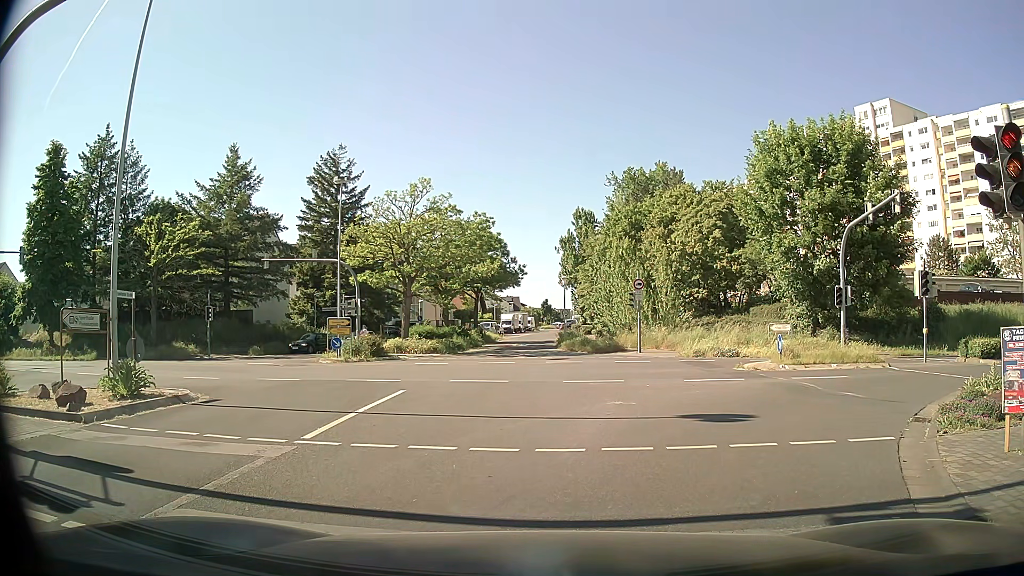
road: tertiary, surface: asphalt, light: Day
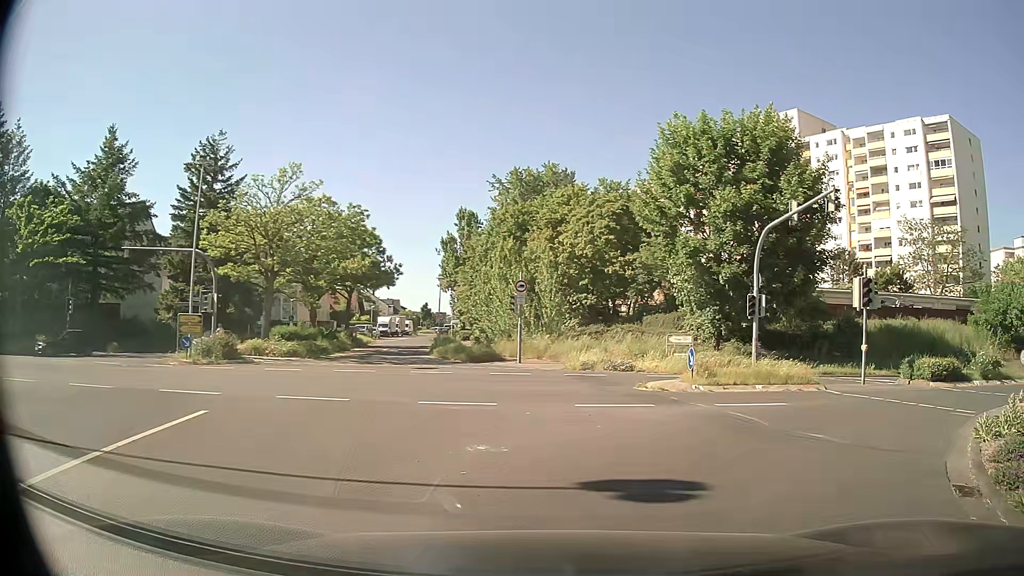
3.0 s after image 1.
(+0.3, +4.4) m; +11°
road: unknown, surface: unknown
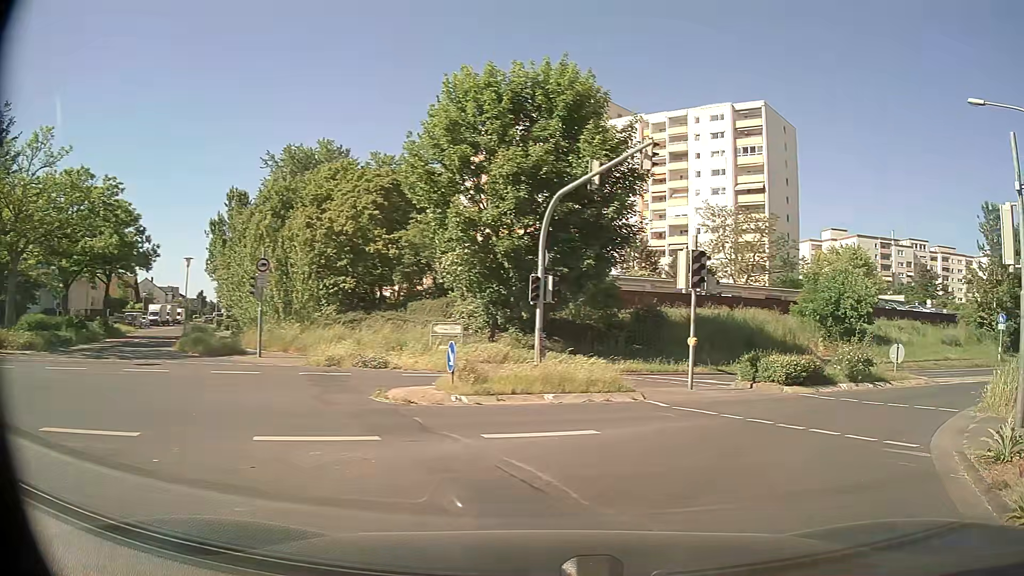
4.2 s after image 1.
(+0.8, +5.5) m; +18°
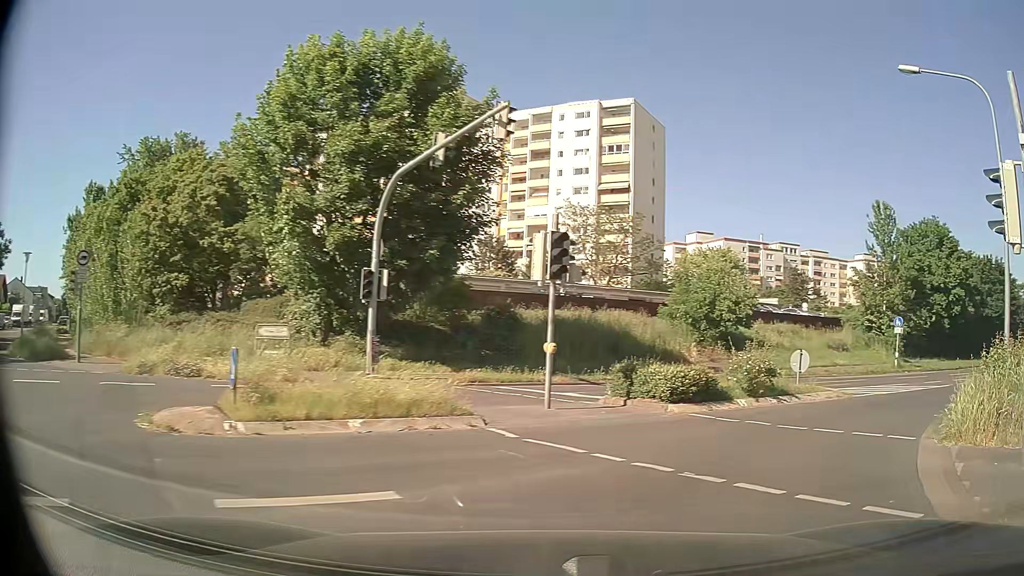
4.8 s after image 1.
(+0.4, +3.5) m; +11°
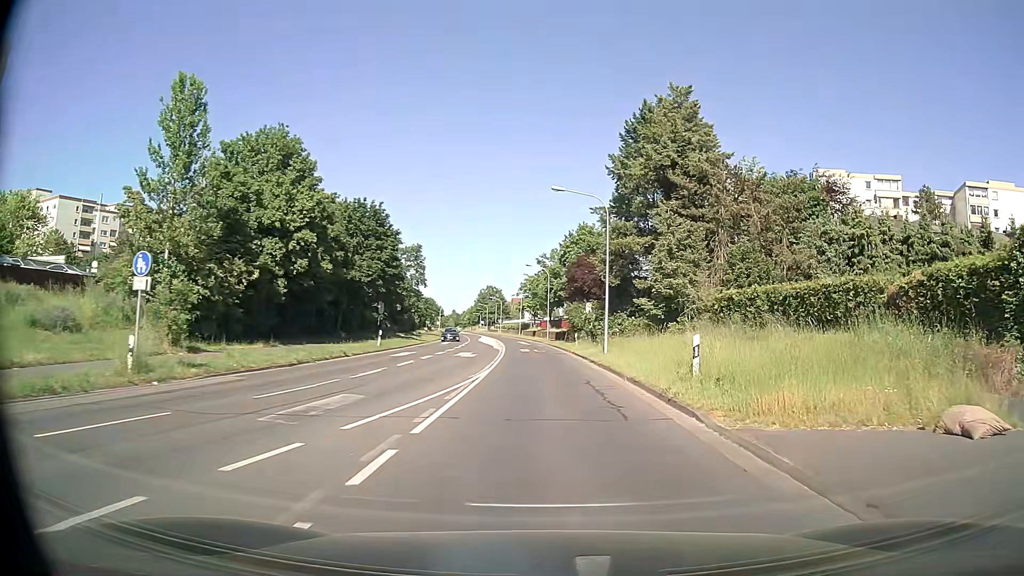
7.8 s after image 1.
(+13.5, +19.2) m; +57°
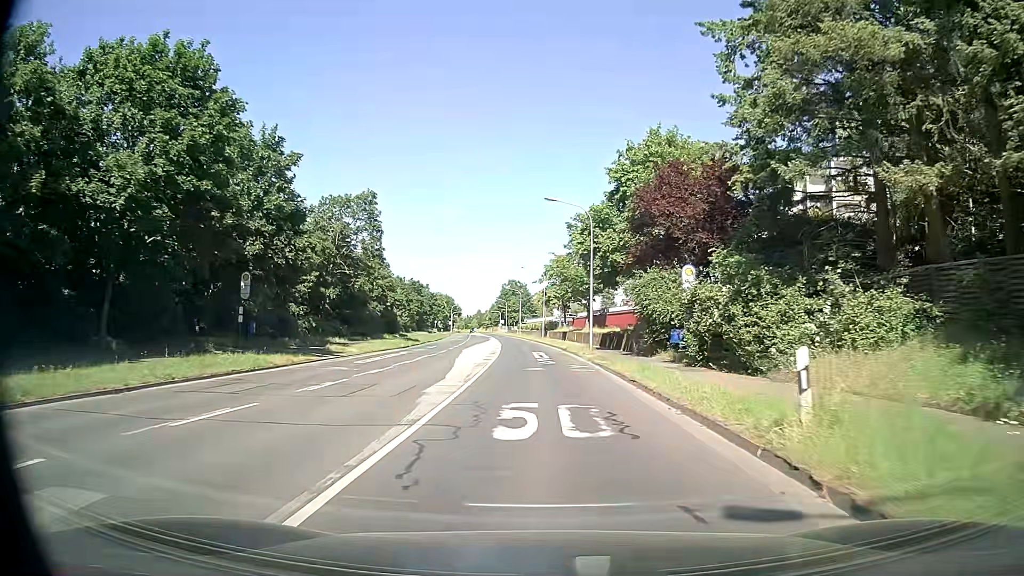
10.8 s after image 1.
(-0.4, +34.7) m; -3°
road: secondary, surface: asphalt
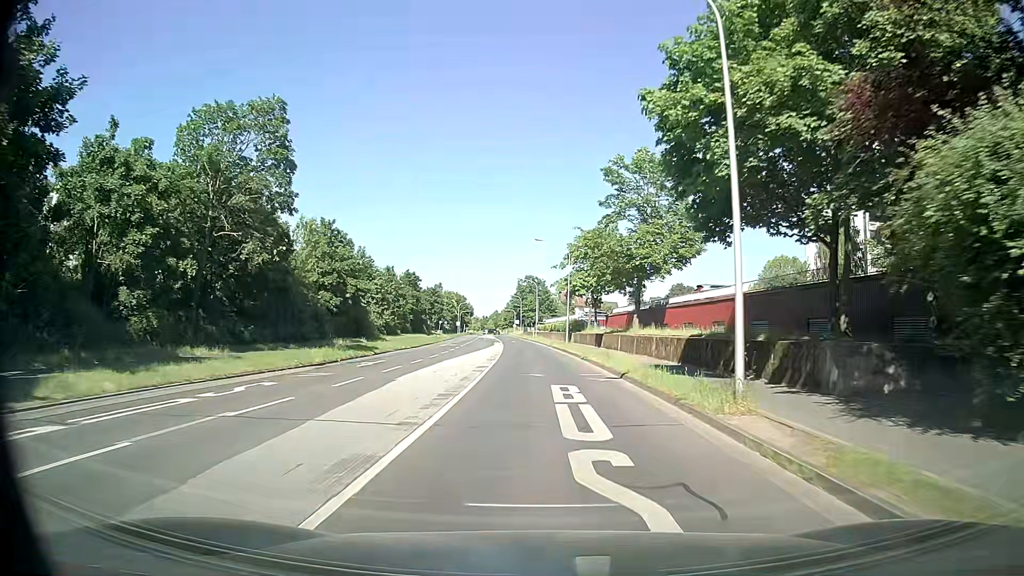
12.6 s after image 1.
(-0.2, +22.8) m; -1°
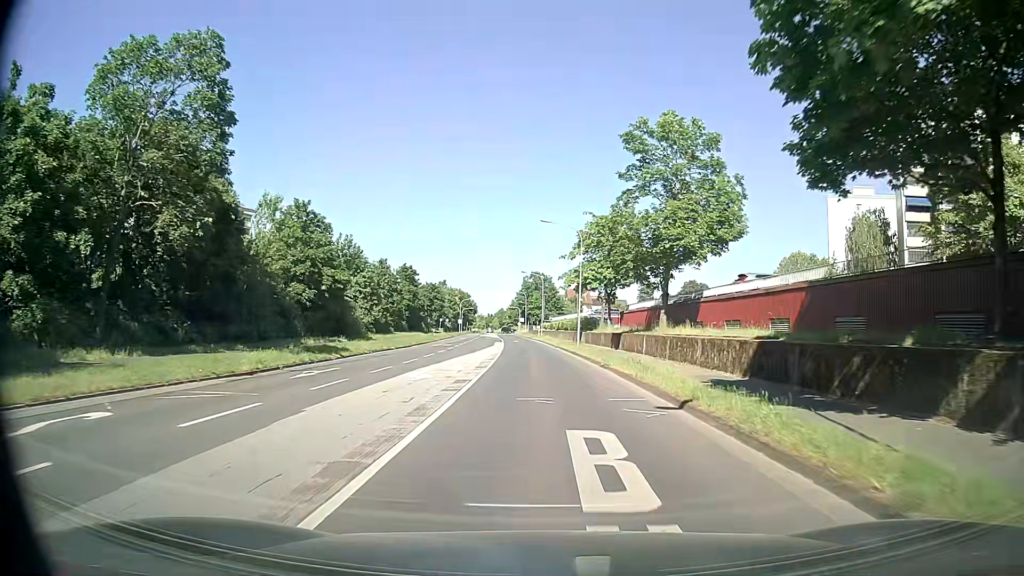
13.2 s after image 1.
(-0.1, +7.7) m; -1°
(0, +10) (0, +20) (0, +30) (-1, +40) (-1, +50) (-2, +60) (-2, +70) (-3, +80) (-4, +90) (-5, +100) m
